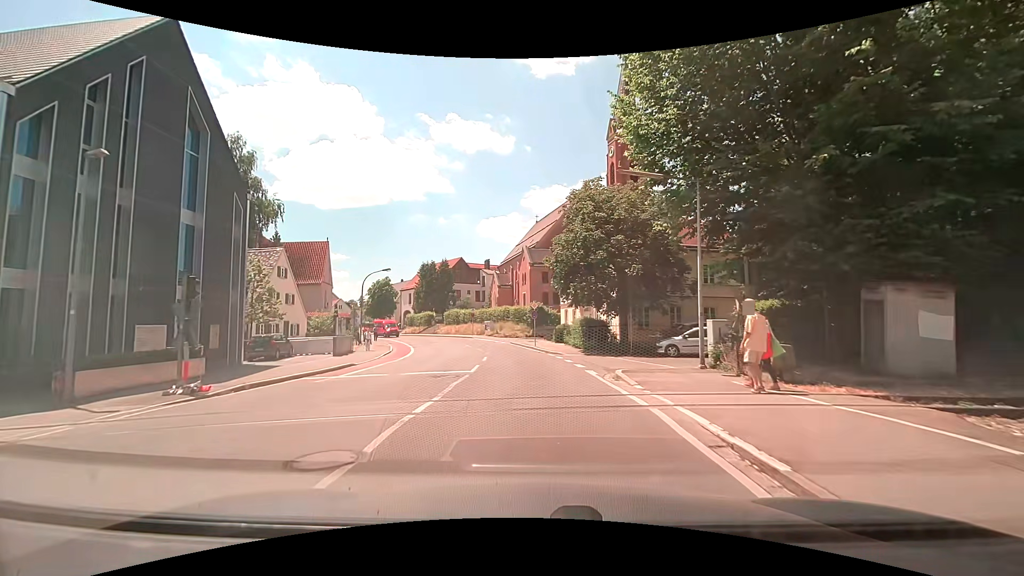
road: secondary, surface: asphalt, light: Day
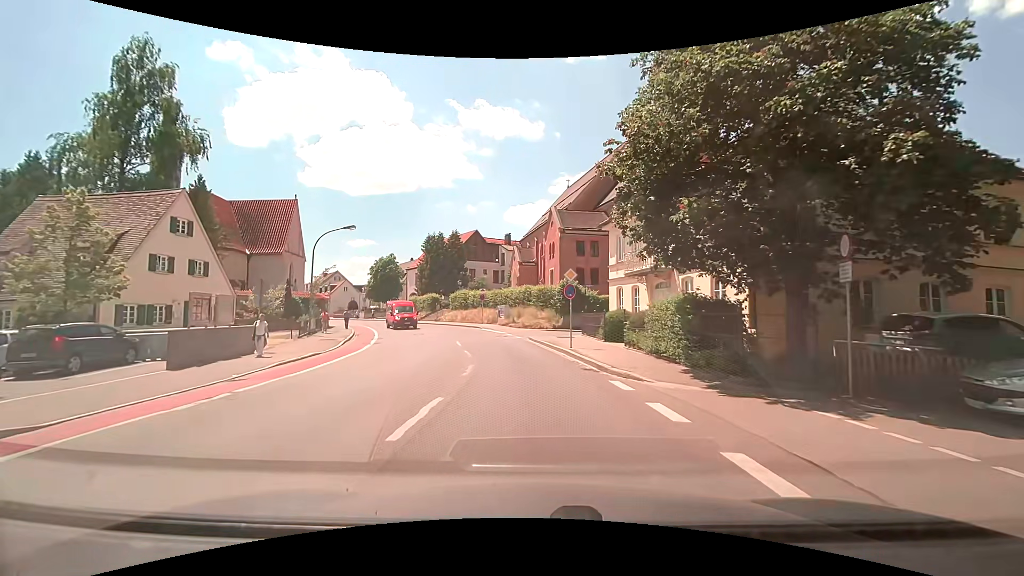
(-0.2, +16.4) m; -2°
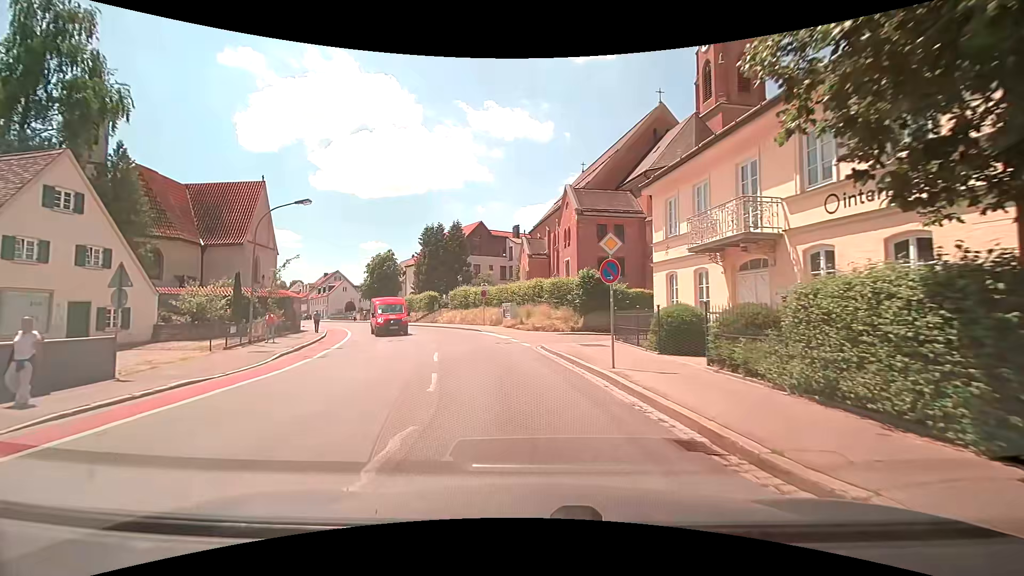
(-0.2, +8.4) m; -2°
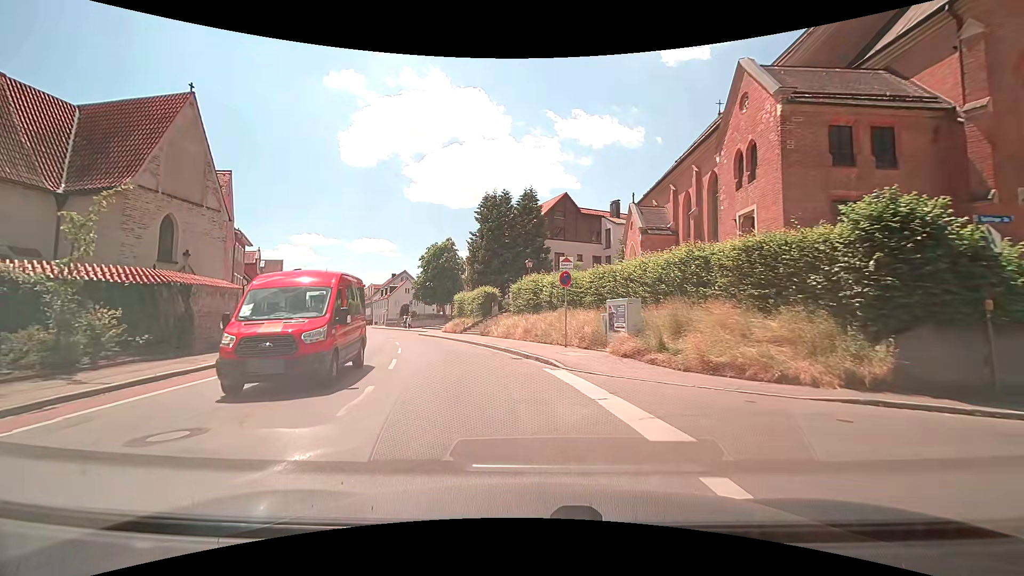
(-1.7, +21.1) m; -9°
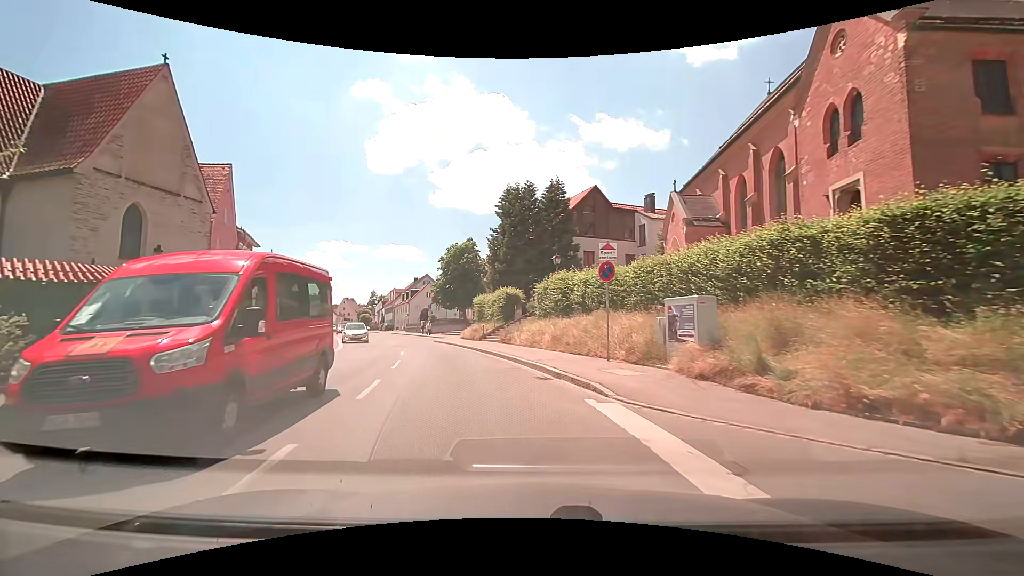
(-0.2, +4.3) m; -3°
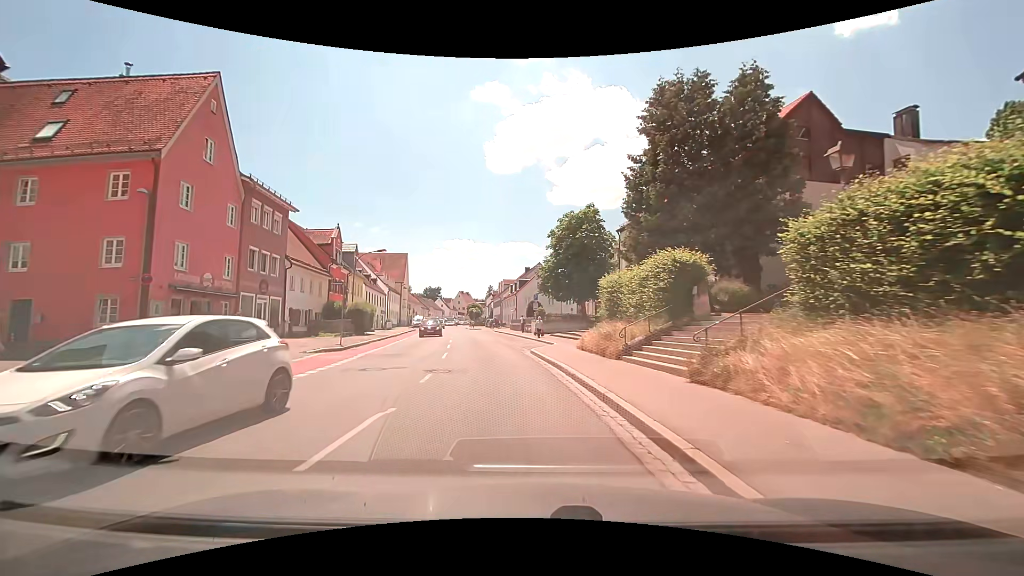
(-2.3, +17.0) m; -14°
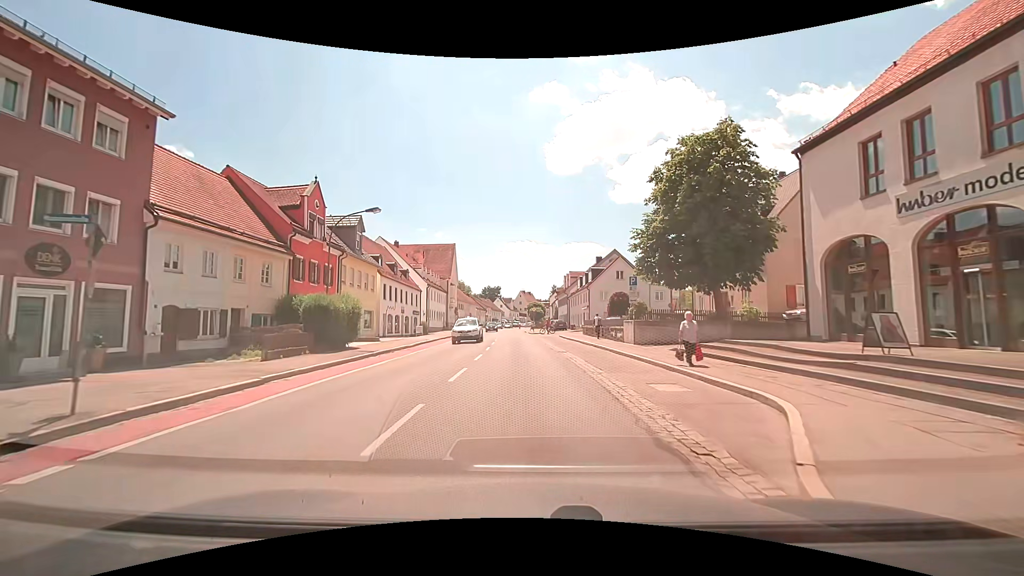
(-1.5, +18.5) m; -8°
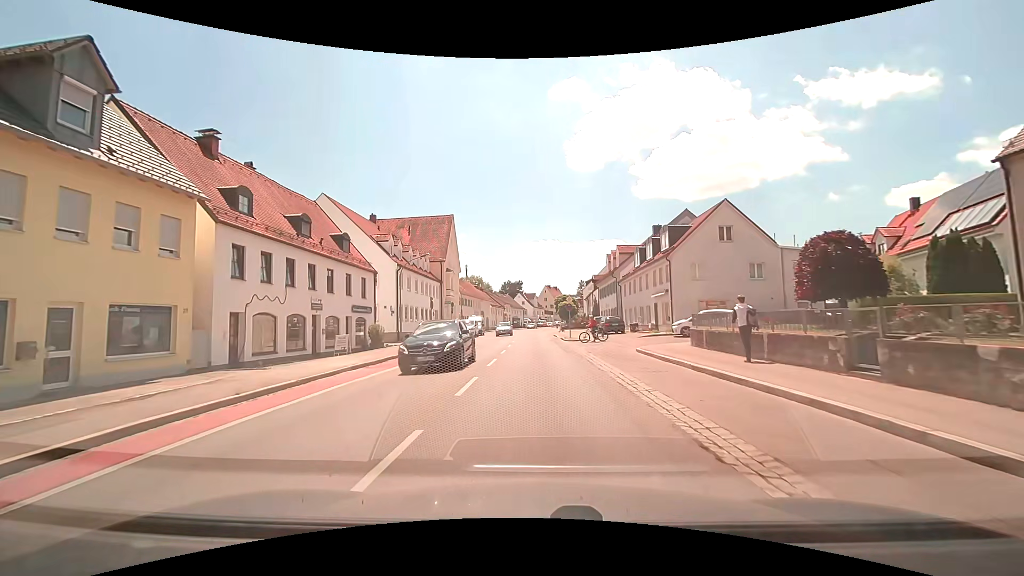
(-0.3, +26.3) m; -2°
(0, +10) (0, +20) (0, +30) (0, +40) (0, +50) (0, +60) (0, +70) (0, +80) (0, +90) (+1, +100) m
